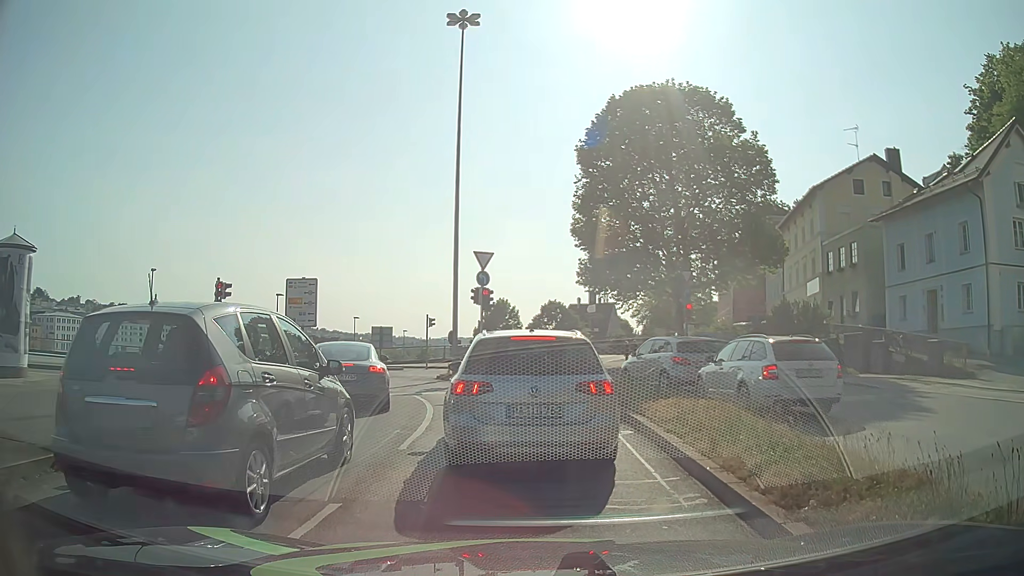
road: primary_link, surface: asphalt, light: Day
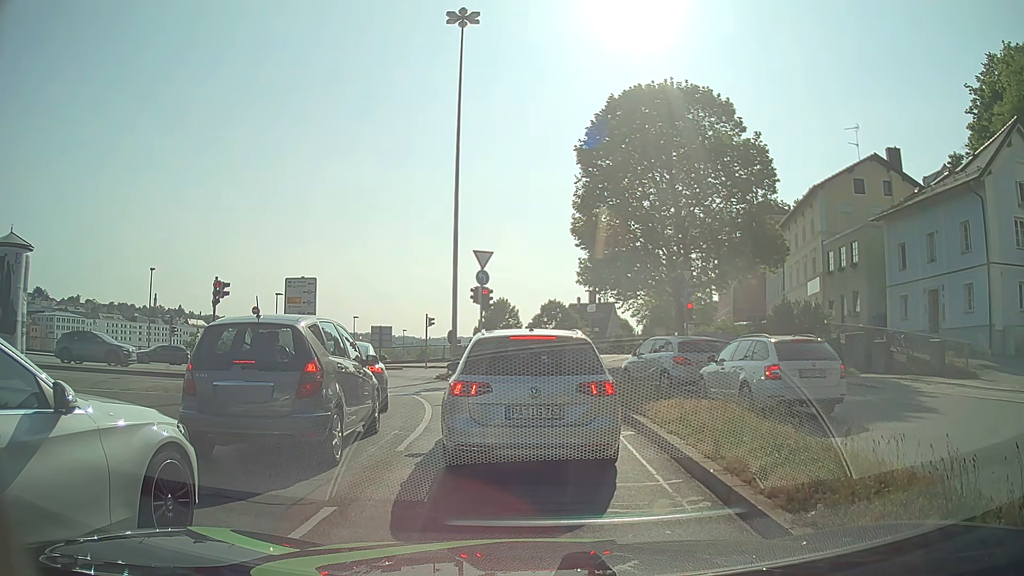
(0.0, +0.2) m; 0°
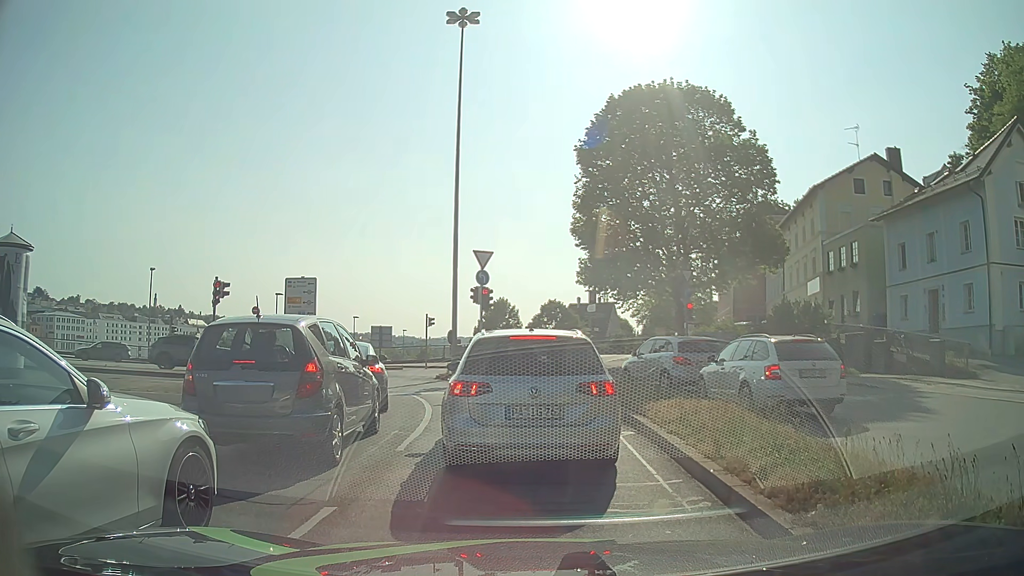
(0.0, 0.0) m; 0°
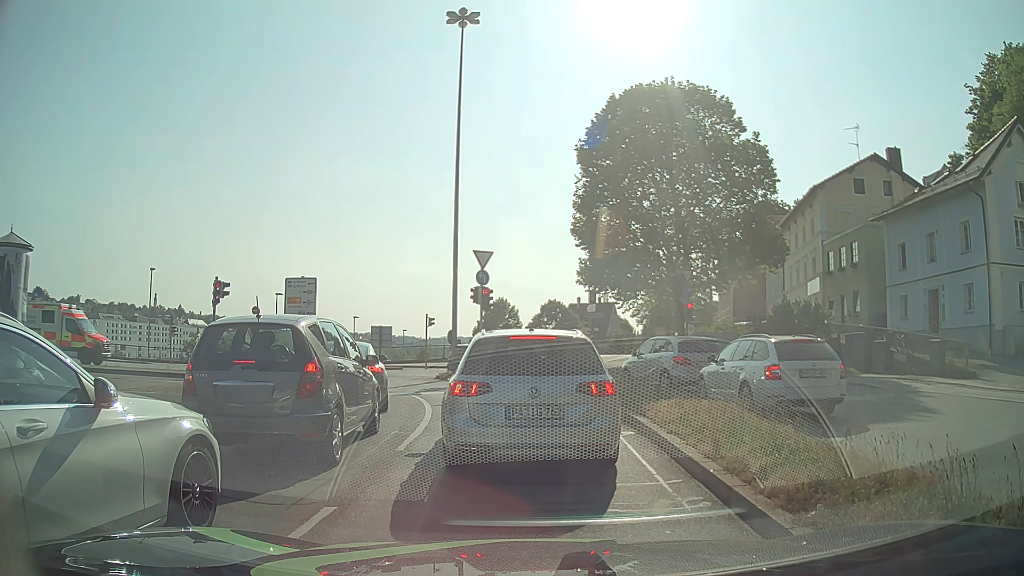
(0.0, 0.0) m; 0°
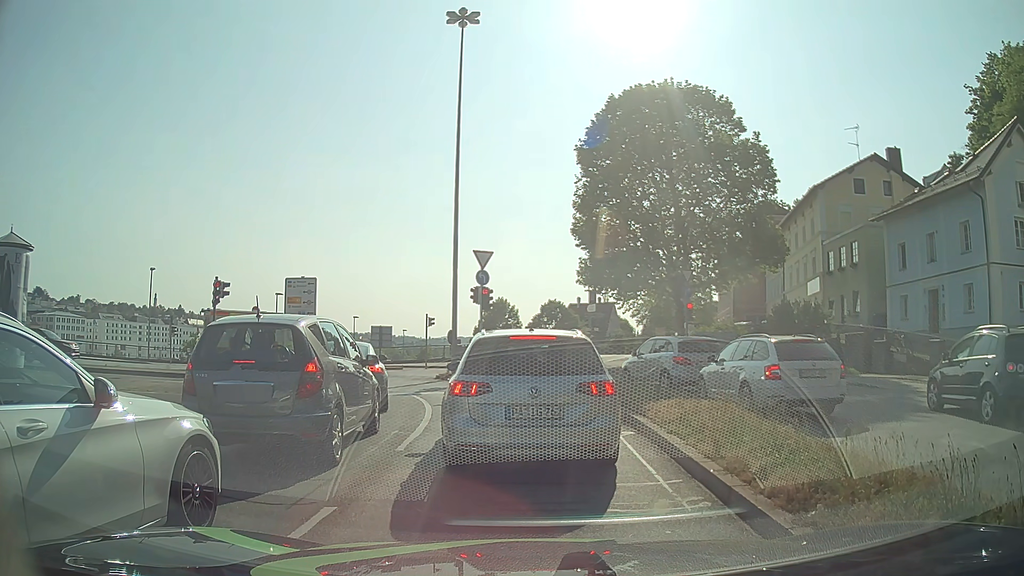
(0.0, 0.0) m; 0°
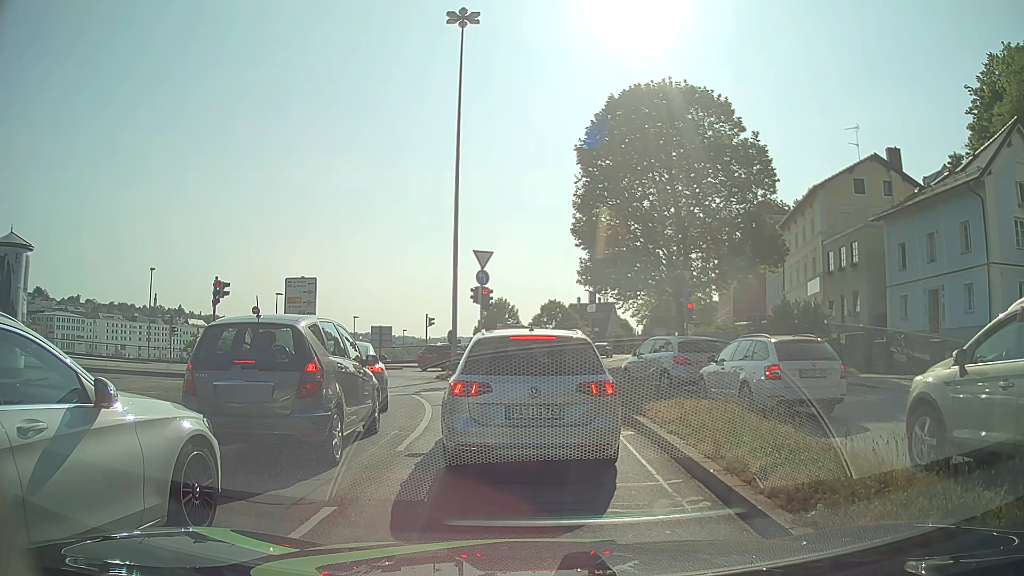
(0.0, 0.0) m; 0°
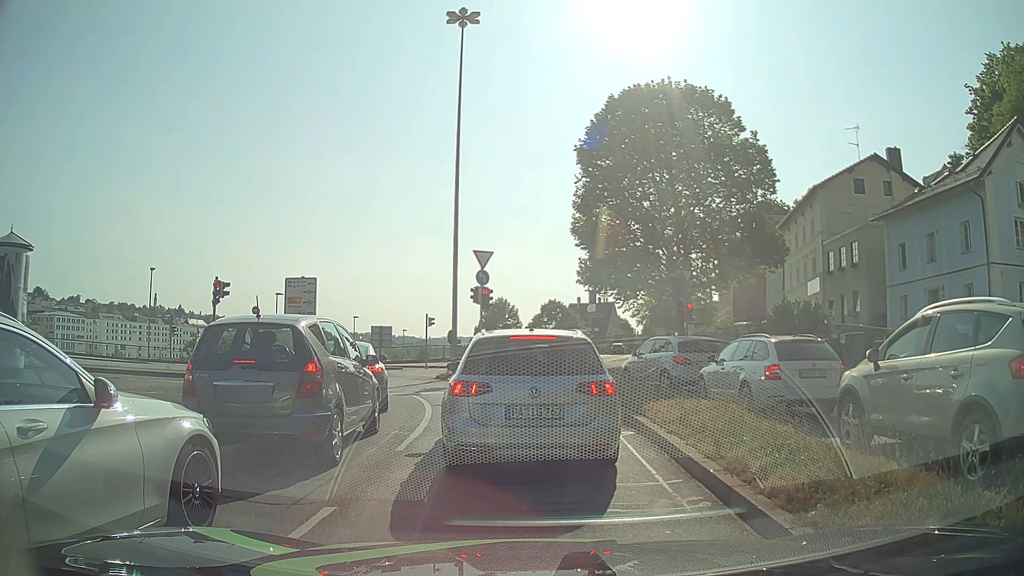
(0.0, 0.0) m; 0°
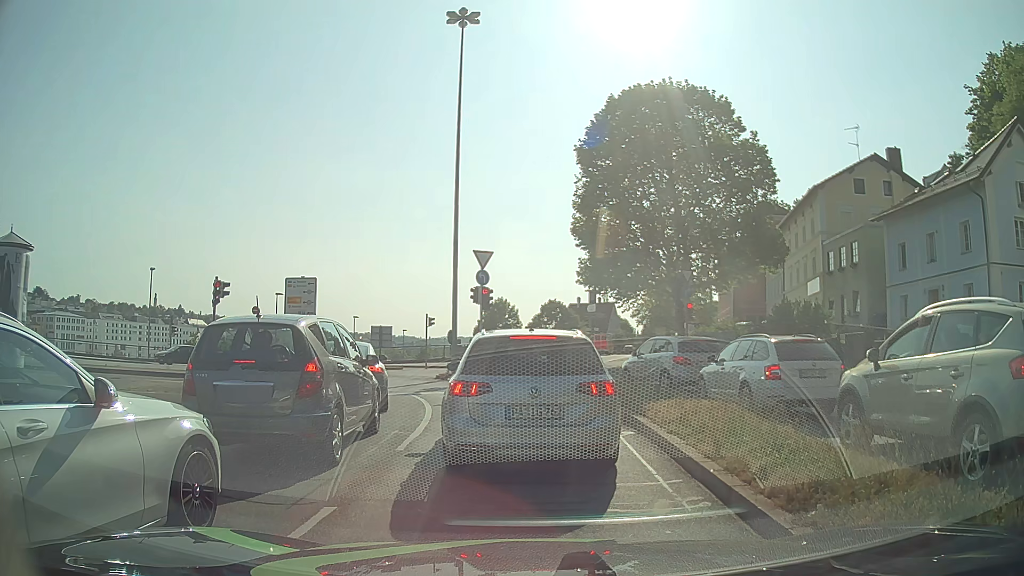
(0.0, 0.0) m; 0°
(0, +10) (-2, +20) (-7, +28) (-15, +34) (-24, +36) (-34, +37) (-44, +37) (-54, +38) (-64, +38) (-74, +38) m
